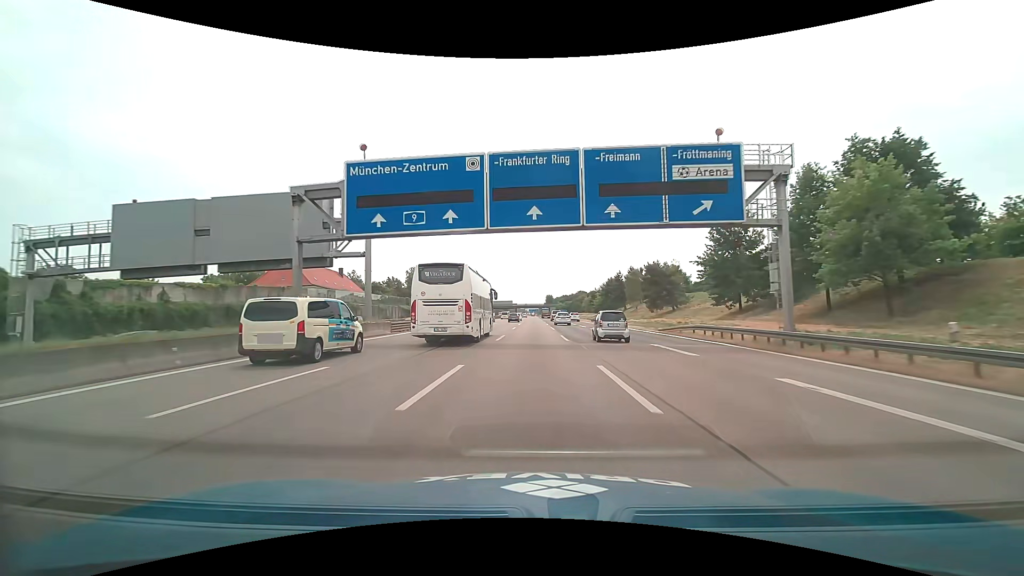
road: motorway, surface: asphalt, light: Day
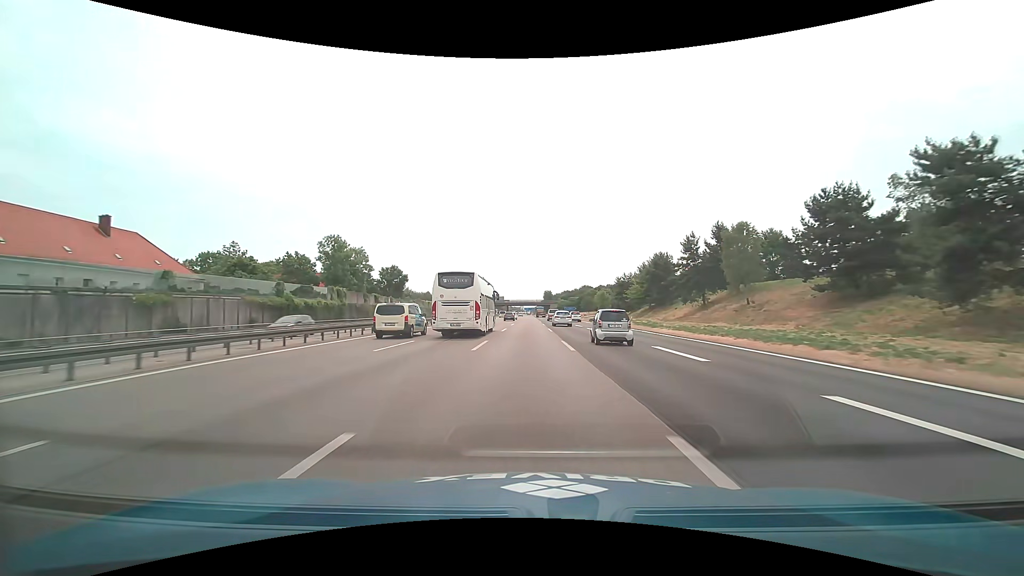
(+0.1, +61.9) m; 0°
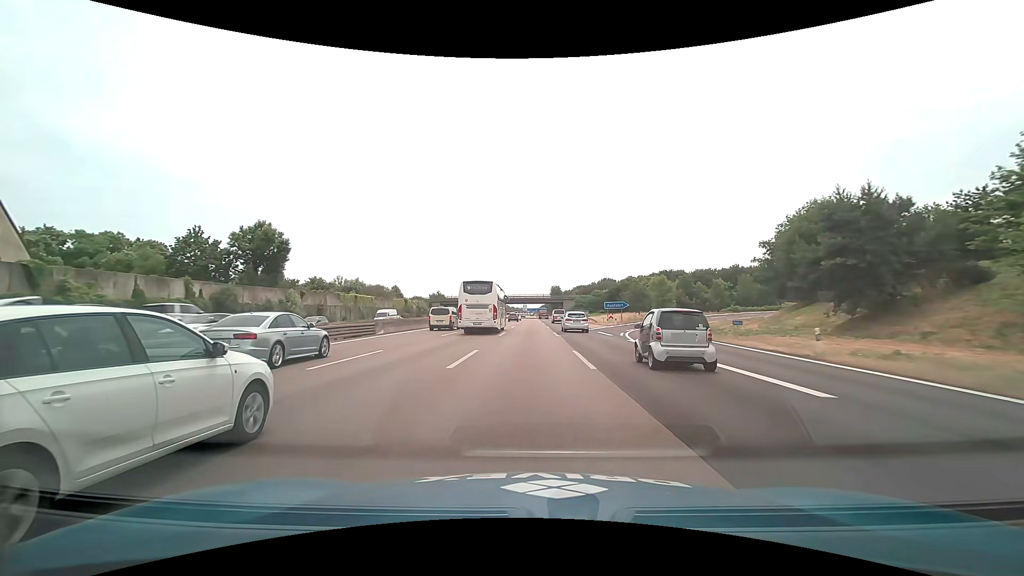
(-0.4, +77.9) m; 0°
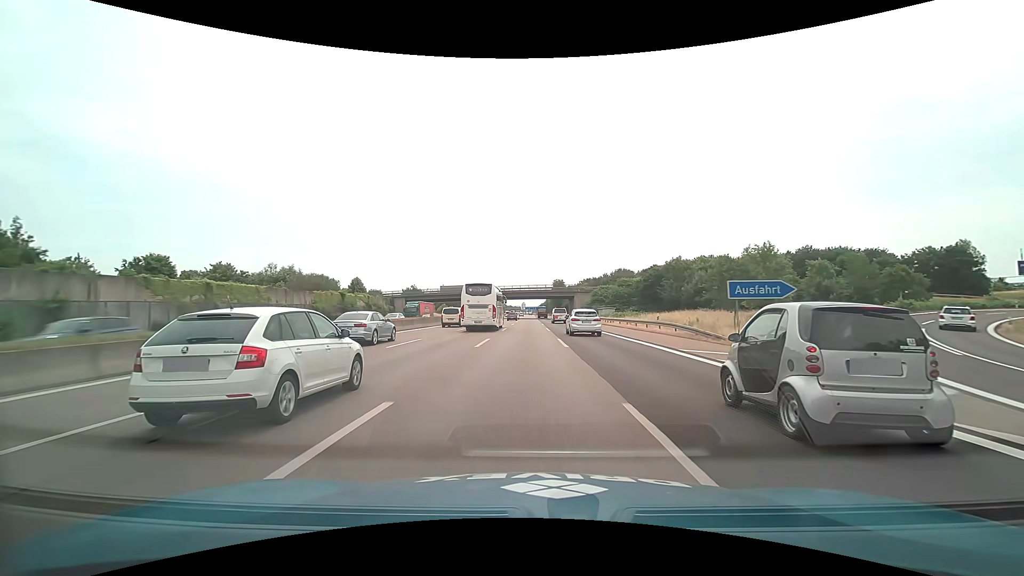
(+0.1, +46.9) m; 0°
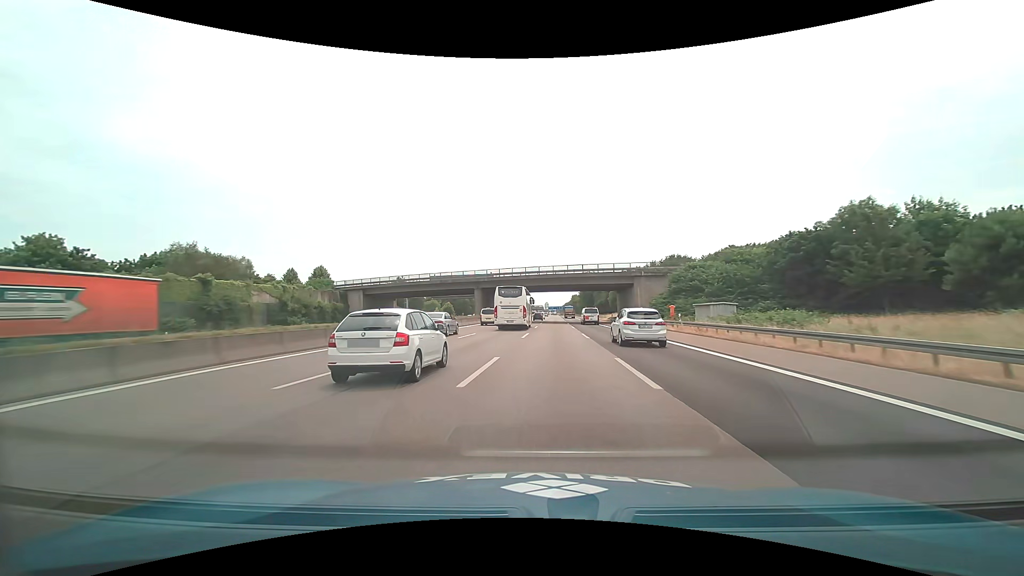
(-0.6, +46.9) m; -2°
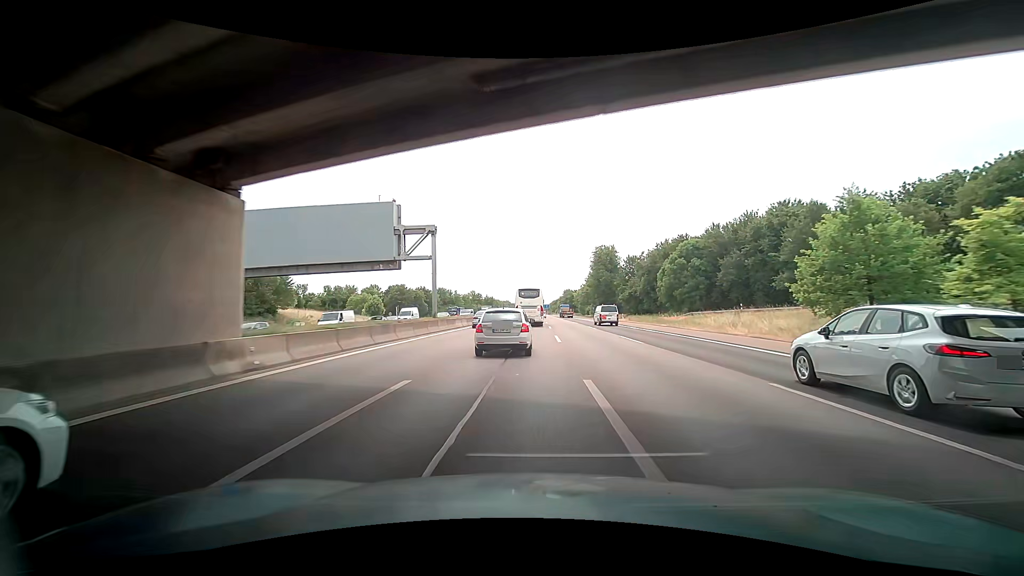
(+0.1, +77.4) m; +1°
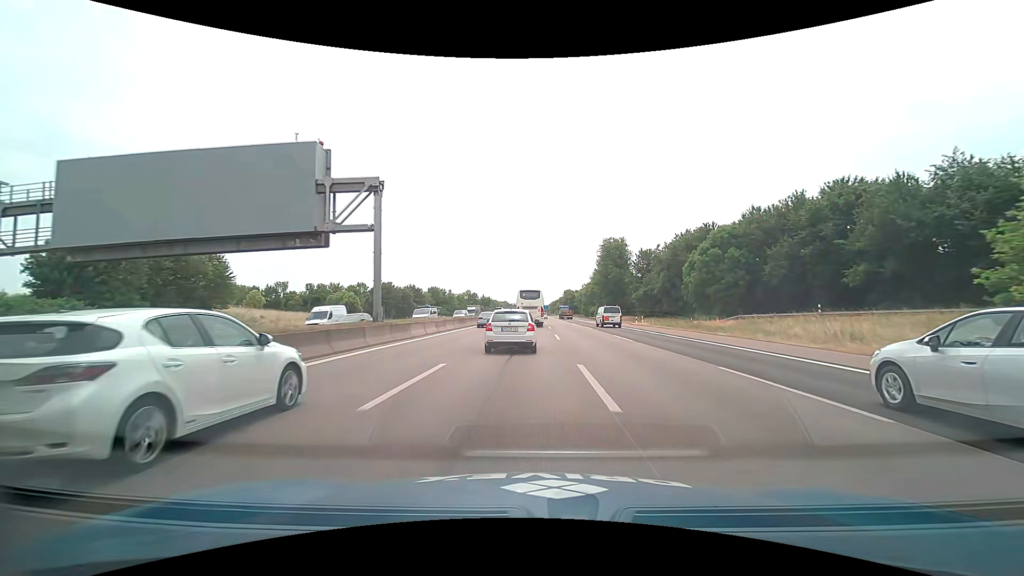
(0.0, +15.1) m; +1°
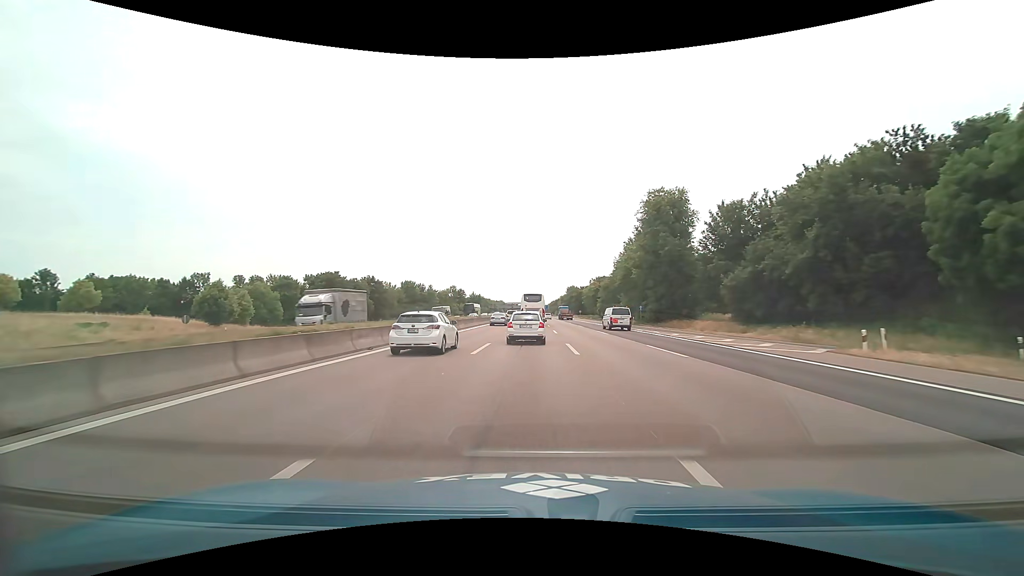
(-0.2, +44.2) m; 0°
(0, +10) (0, +20) (0, +30) (0, +40) (0, +50) (0, +60) (0, +70) (0, +80) (0, +90) (0, +100) m
